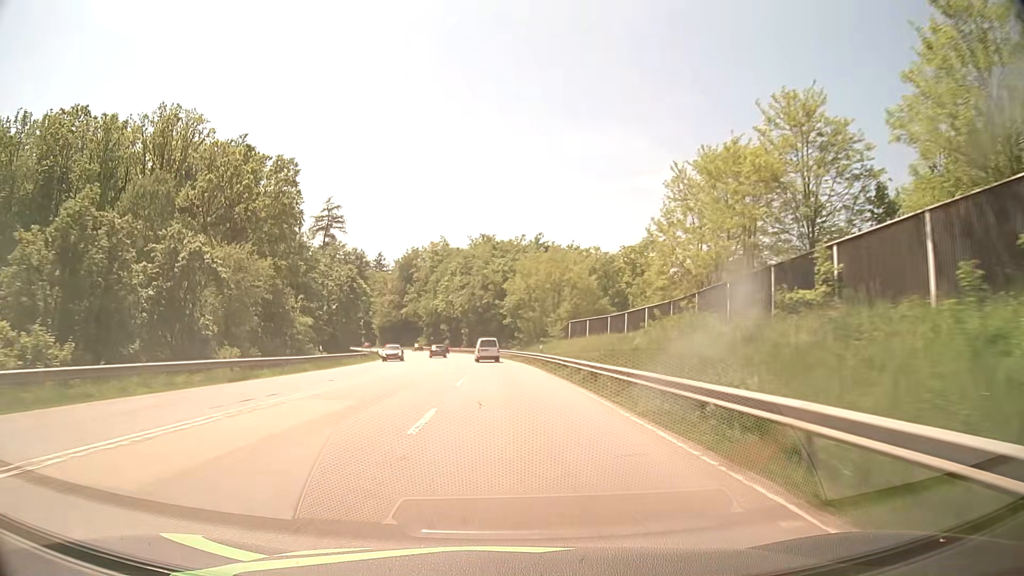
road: secondary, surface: asphalt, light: Day
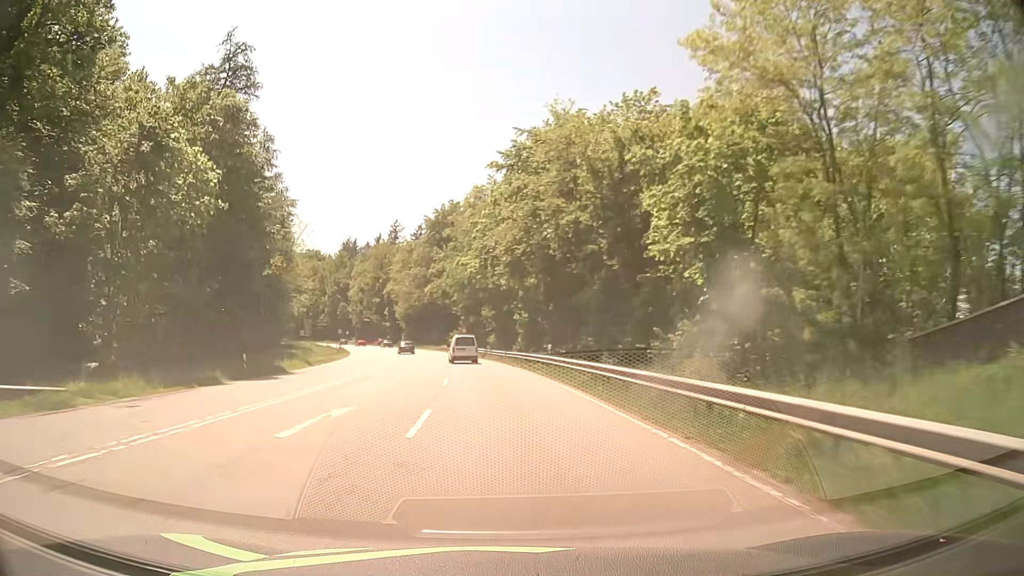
(-2.3, +60.2) m; -5°
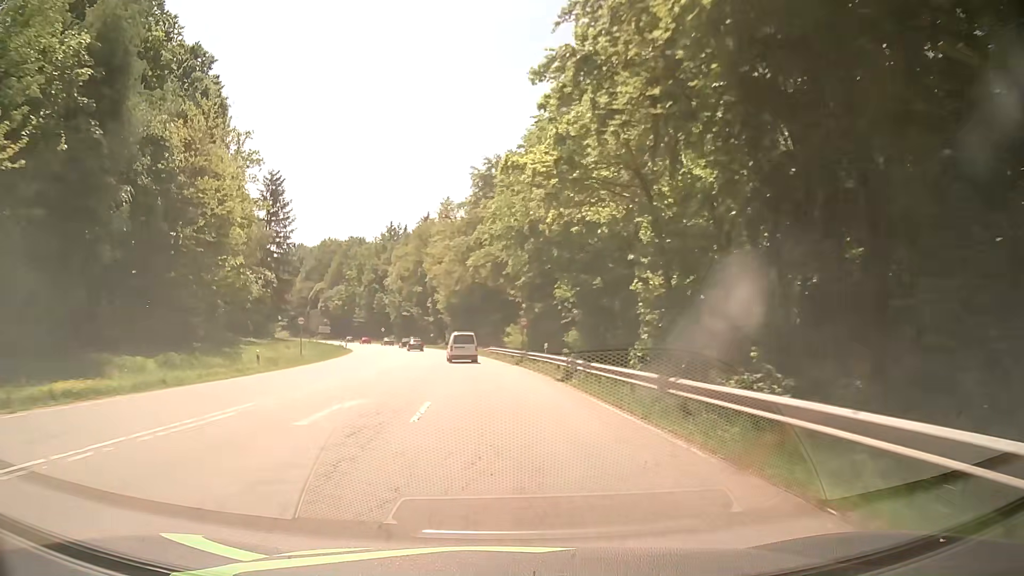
(-1.6, +34.4) m; -5°
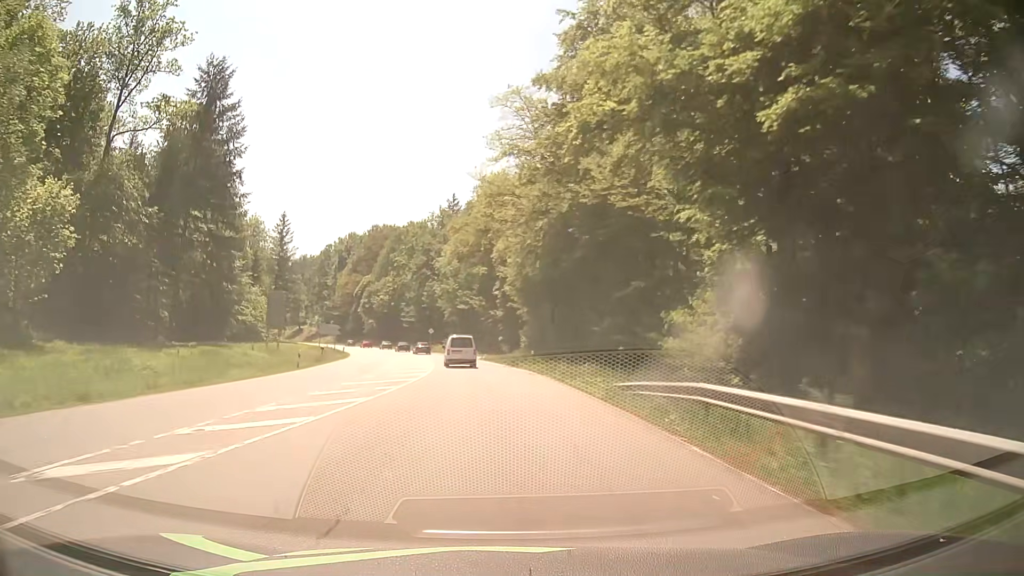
(-2.8, +44.7) m; -7°
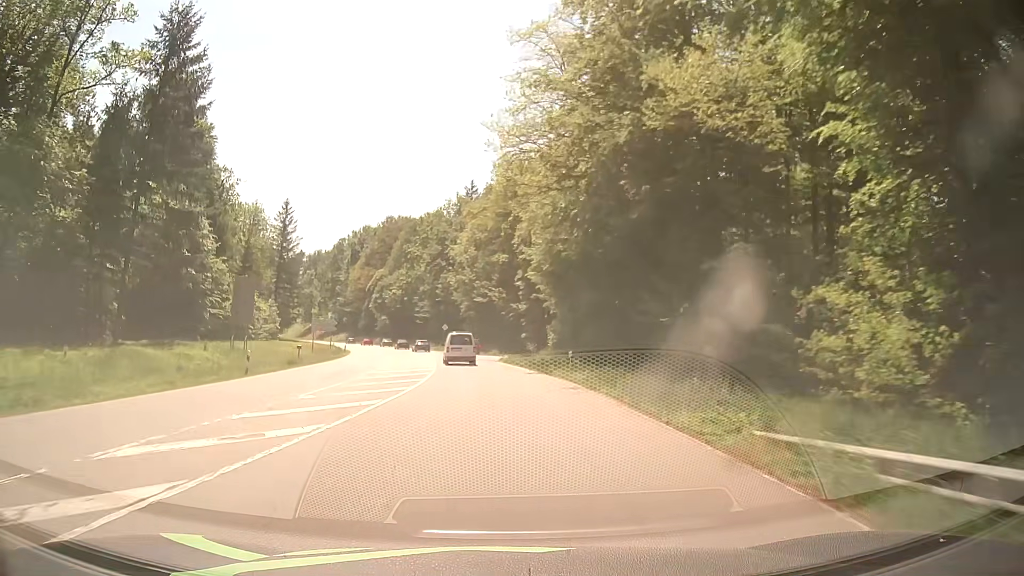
(-0.2, +11.1) m; -2°
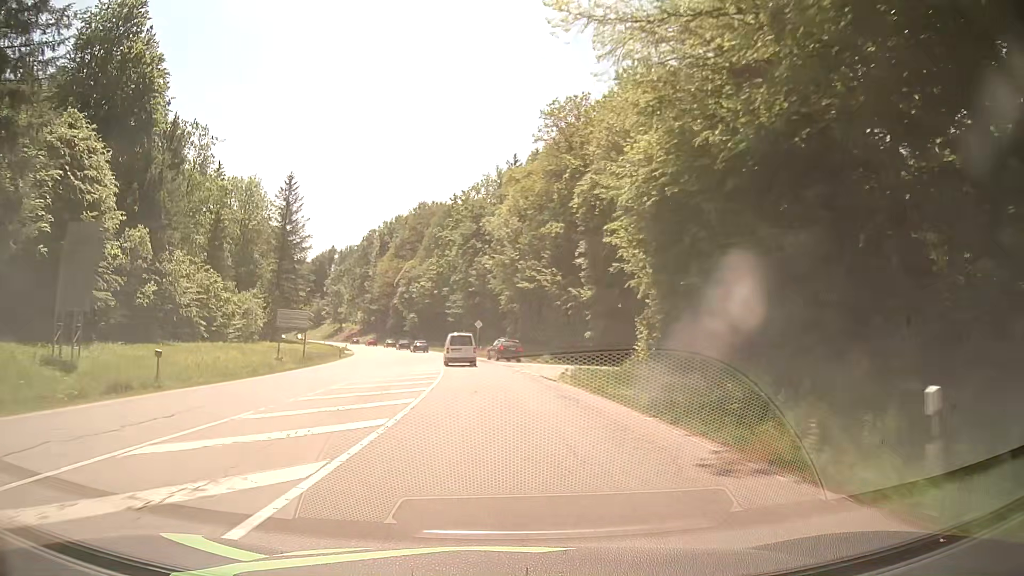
(-0.6, +22.1) m; -4°
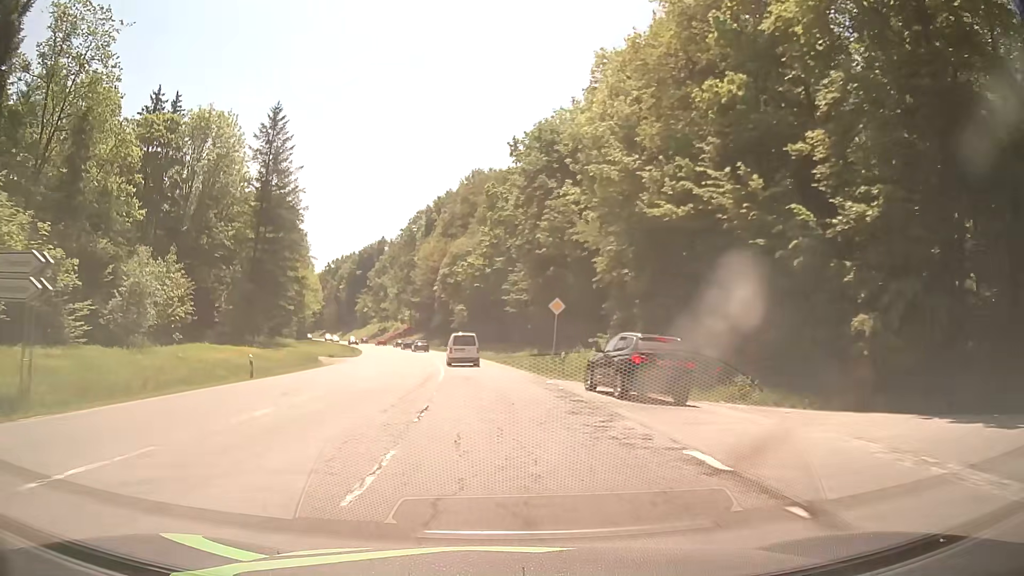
(-1.7, +33.2) m; -6°
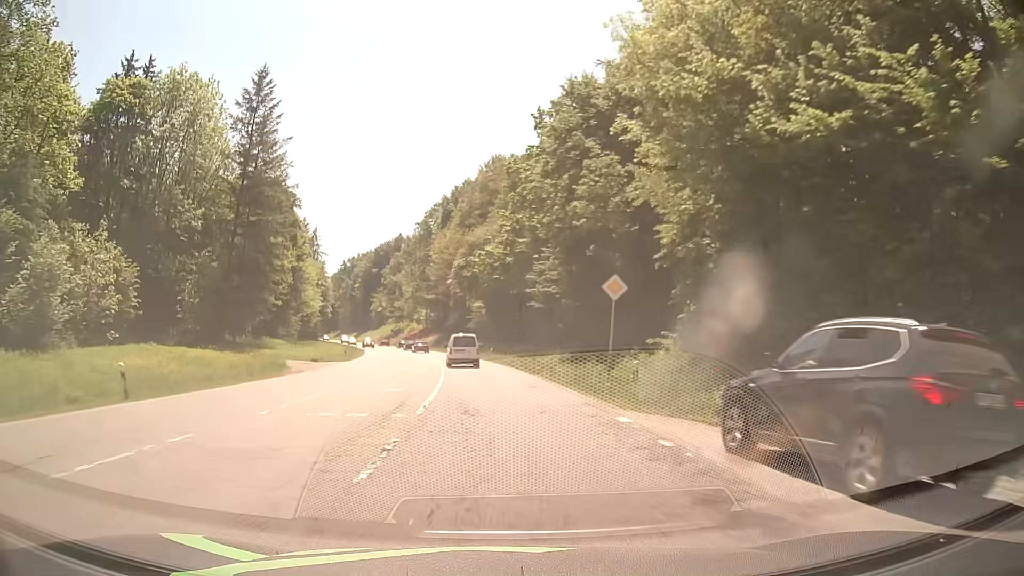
(-0.1, +11.2) m; -2°
(0, +10) (-1, +20) (-1, +30) (-2, +40) (-4, +50) (-5, +60) (-7, +70) (-9, +79) (-11, +89) (-14, +99) m
